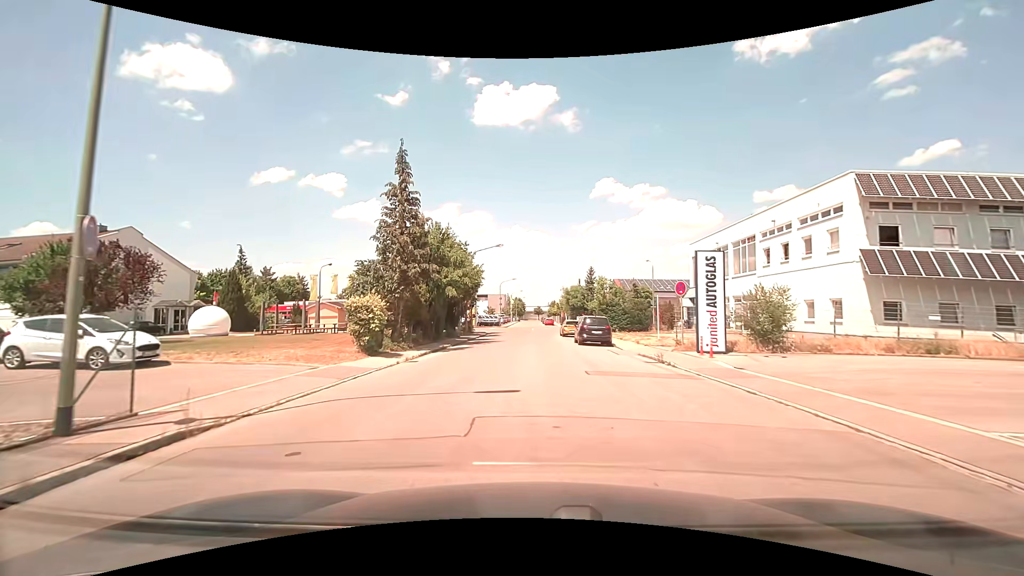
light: Day
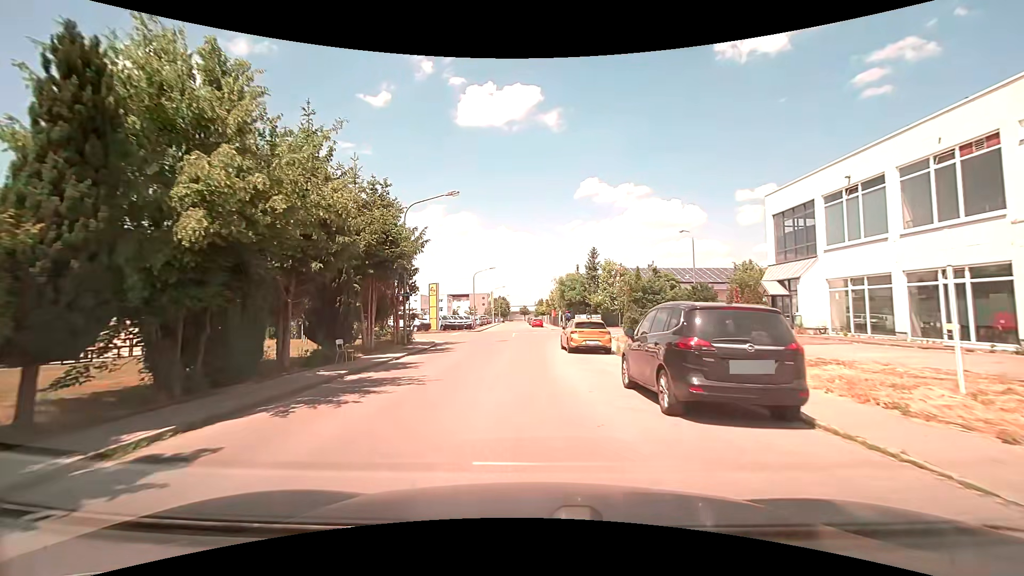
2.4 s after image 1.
(+0.3, +20.5) m; +2°
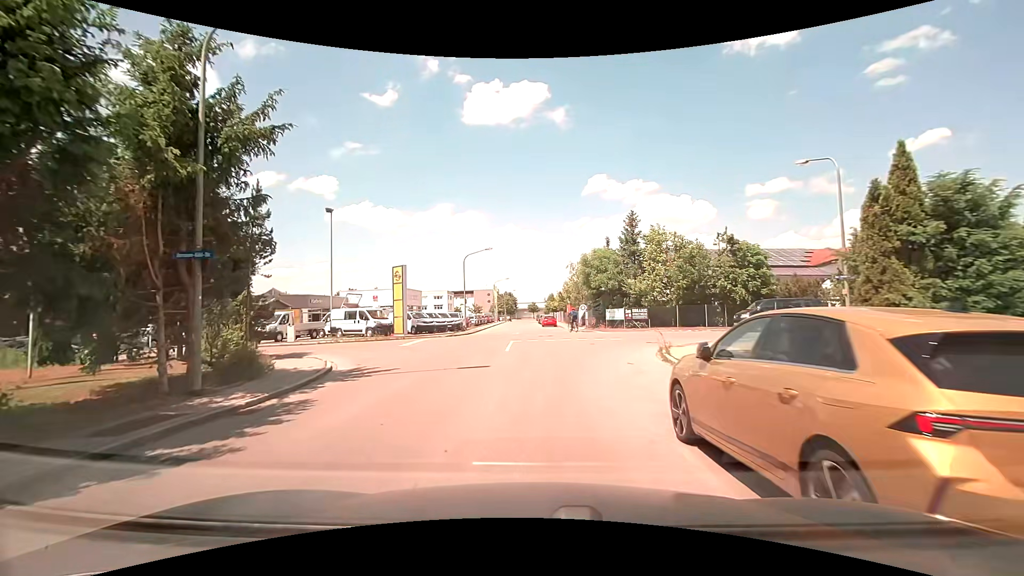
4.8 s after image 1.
(-0.2, +17.8) m; -1°
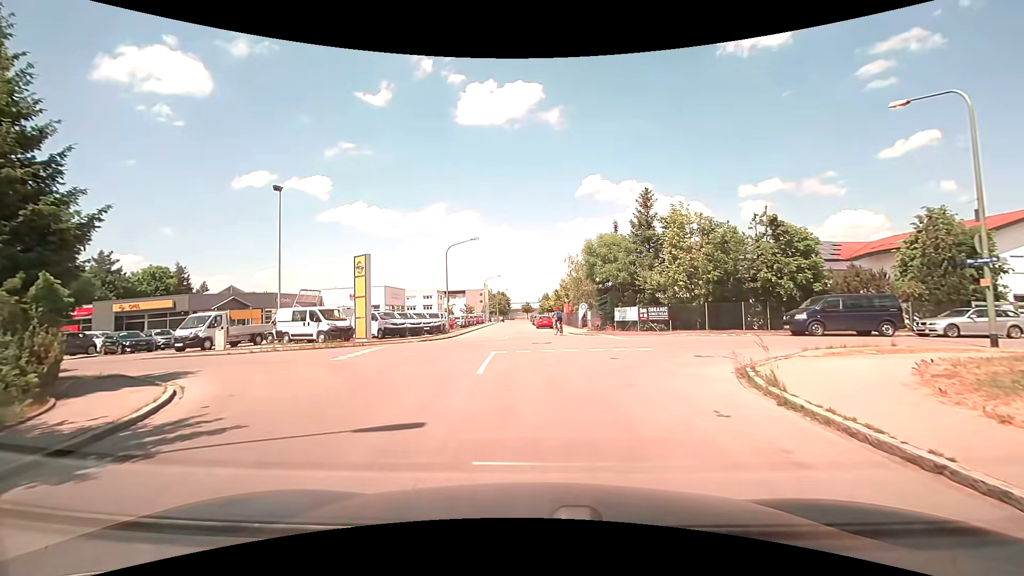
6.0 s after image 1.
(+0.1, +7.0) m; +1°
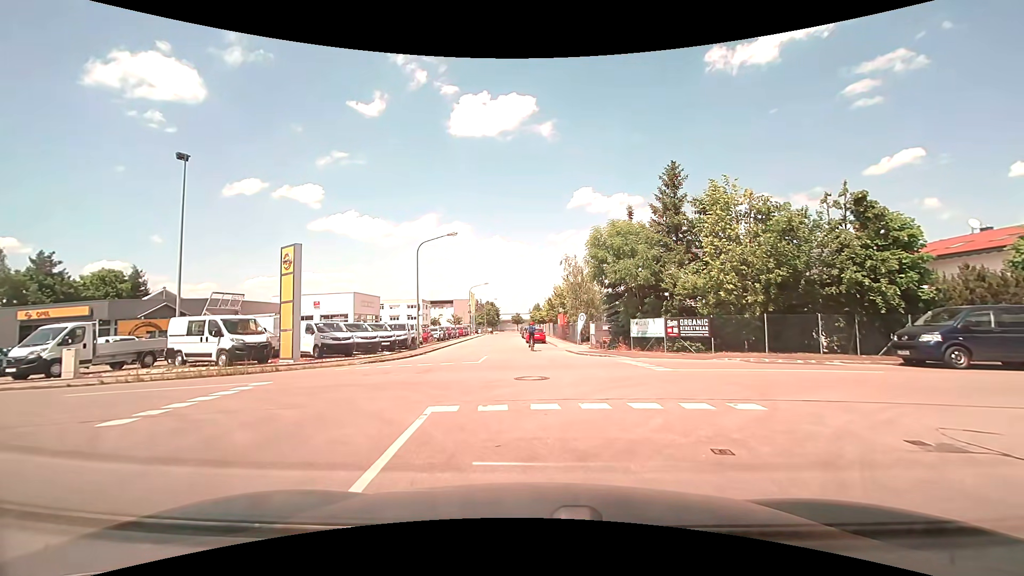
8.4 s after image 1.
(+0.1, +7.9) m; +1°
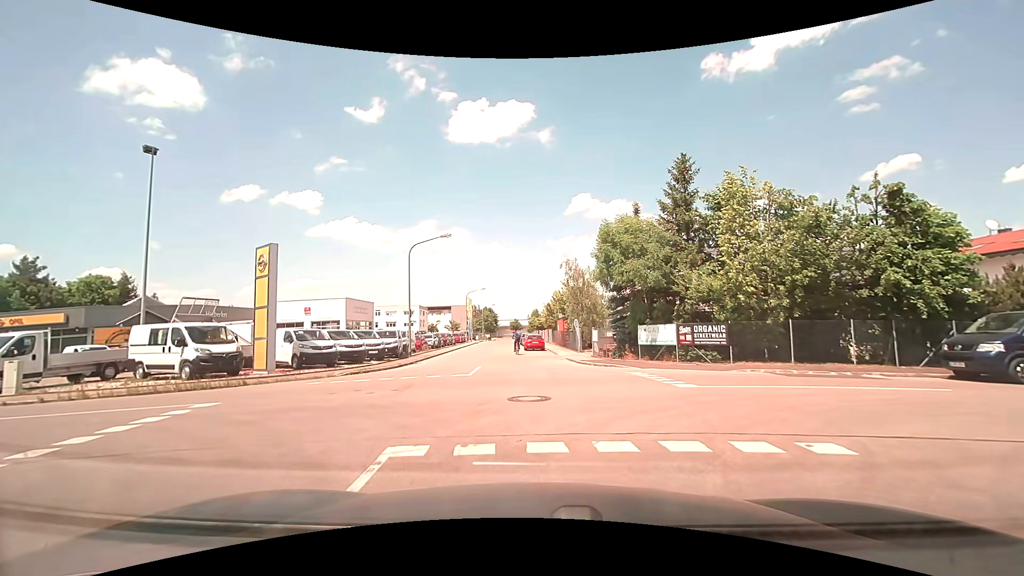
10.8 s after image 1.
(0.0, +2.0) m; 0°
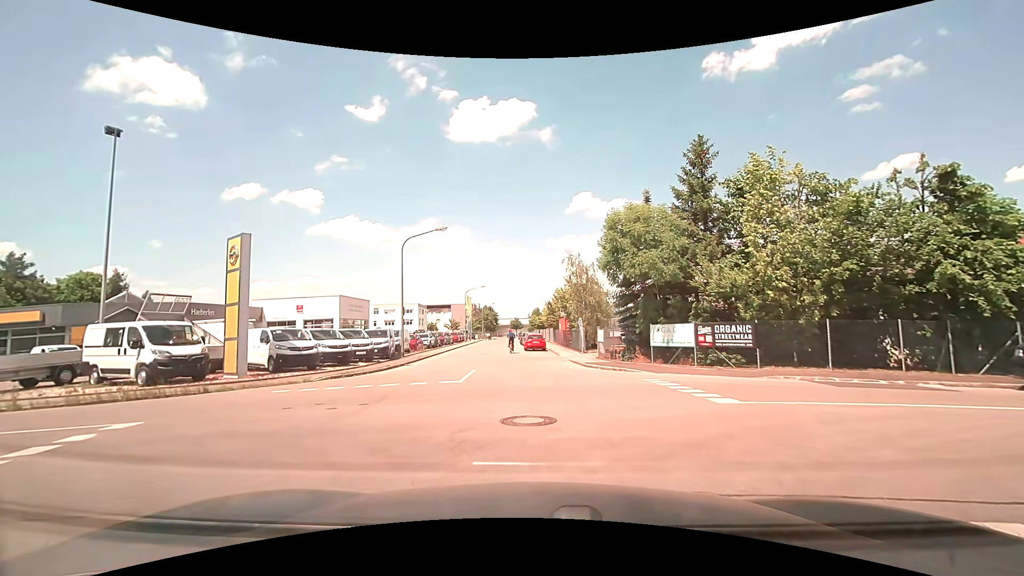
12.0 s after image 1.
(0.0, +2.2) m; 0°
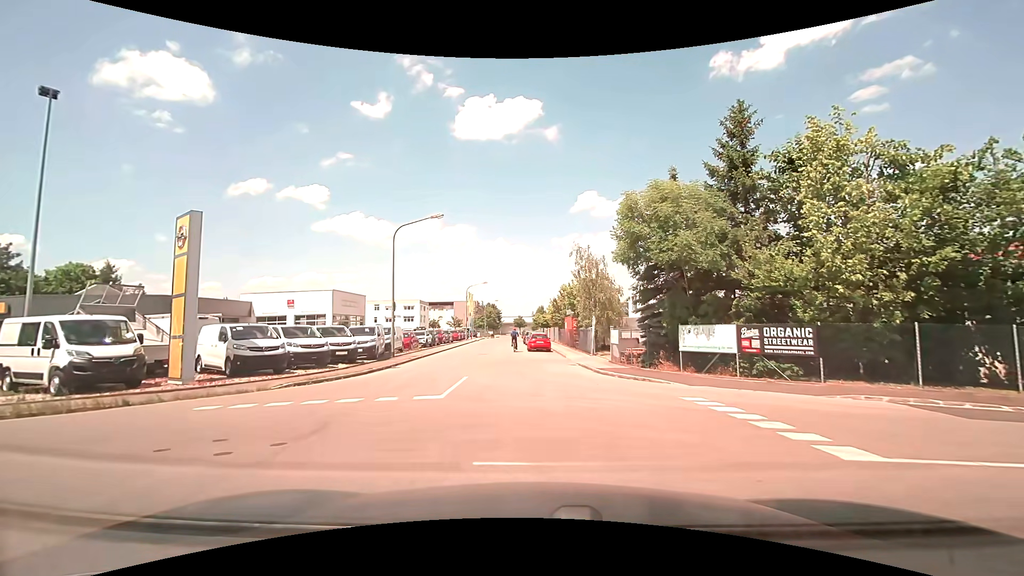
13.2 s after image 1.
(0.0, +3.3) m; 0°
(0, +10) (-1, +20) (-2, +30) (-3, +40) (-5, +50) (-6, +60) (-7, +70) (-7, +80) (-7, +90) (-7, +100) m
